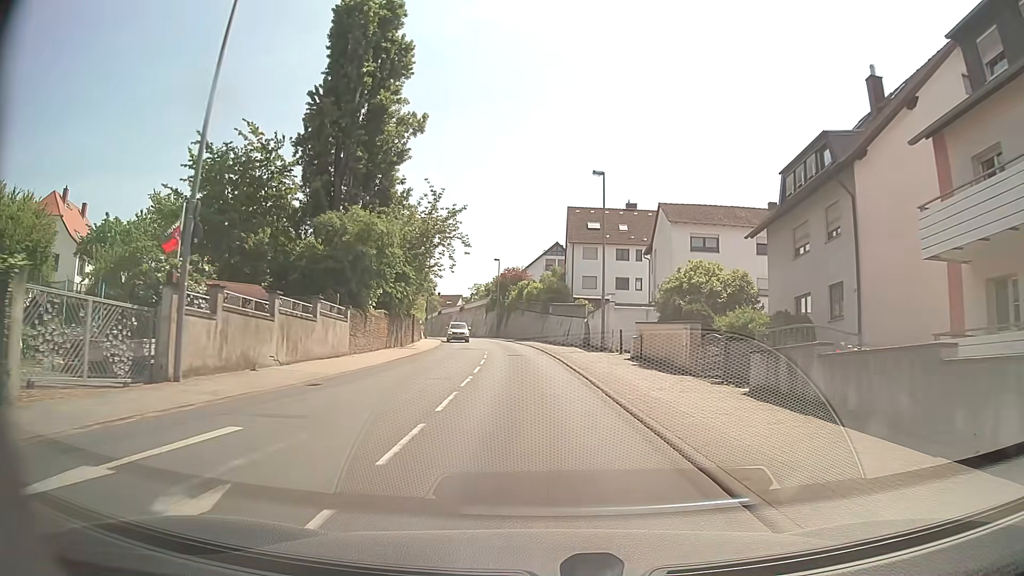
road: secondary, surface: asphalt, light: Day
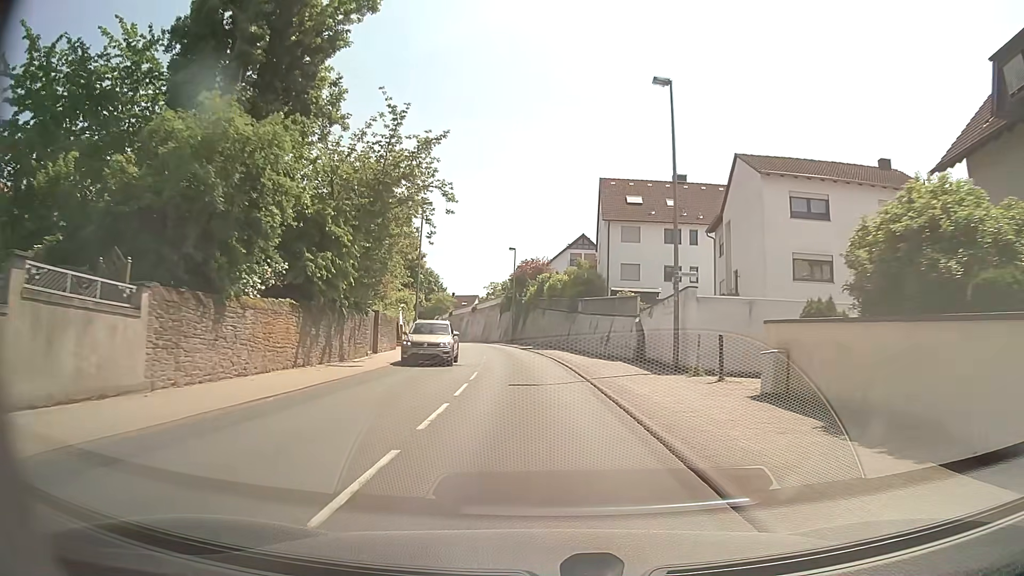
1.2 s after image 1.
(-0.3, +15.3) m; -2°
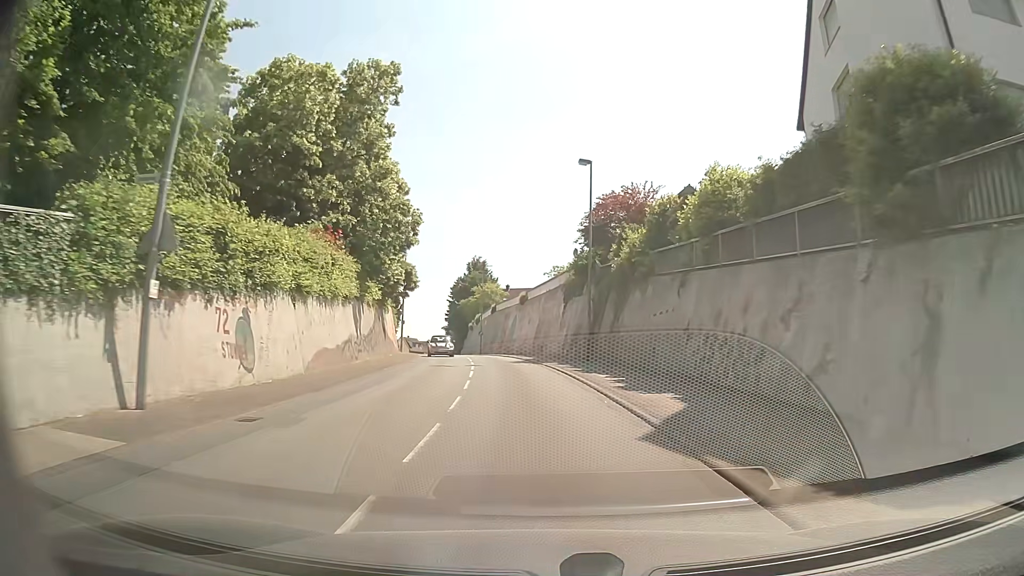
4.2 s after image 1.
(-1.7, +38.6) m; -5°
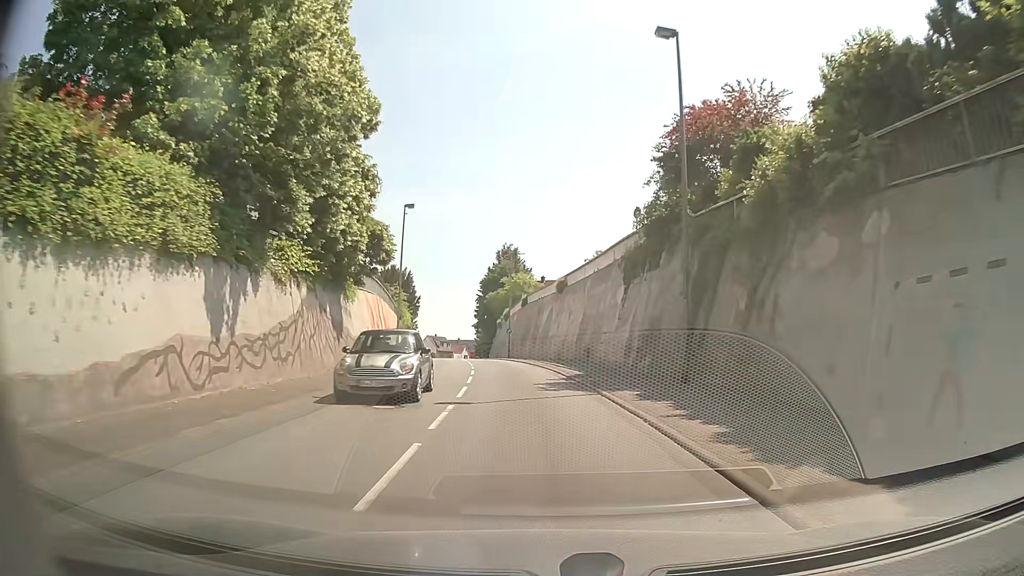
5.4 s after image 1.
(-0.6, +15.5) m; -4°
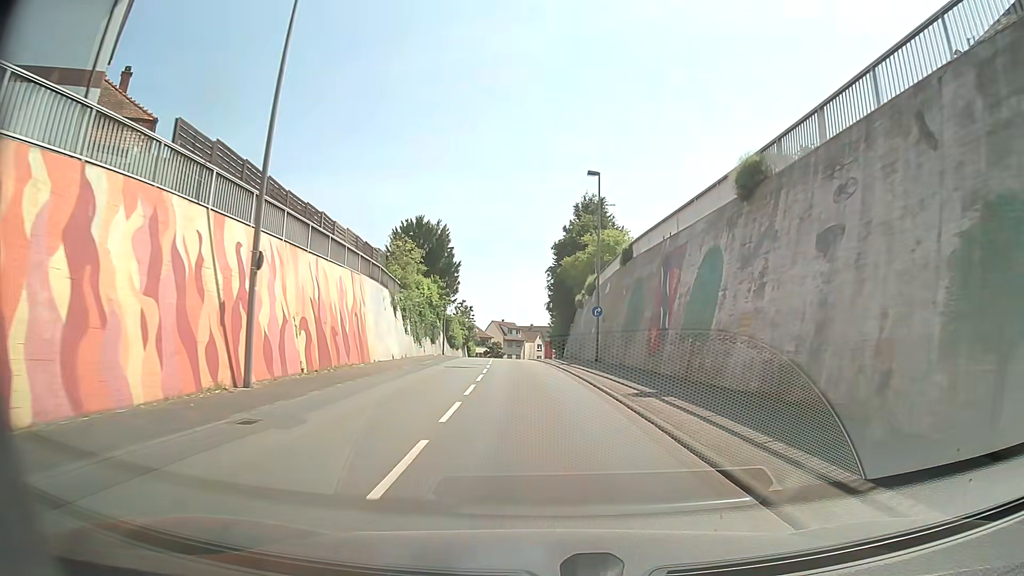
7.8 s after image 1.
(-1.6, +31.3) m; -6°
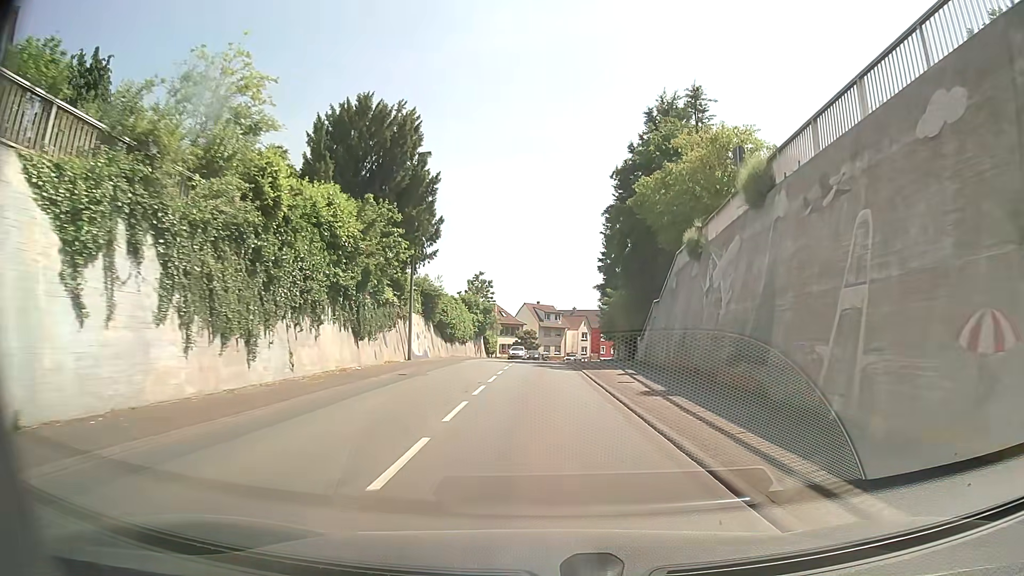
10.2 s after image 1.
(-1.1, +31.7) m; -3°
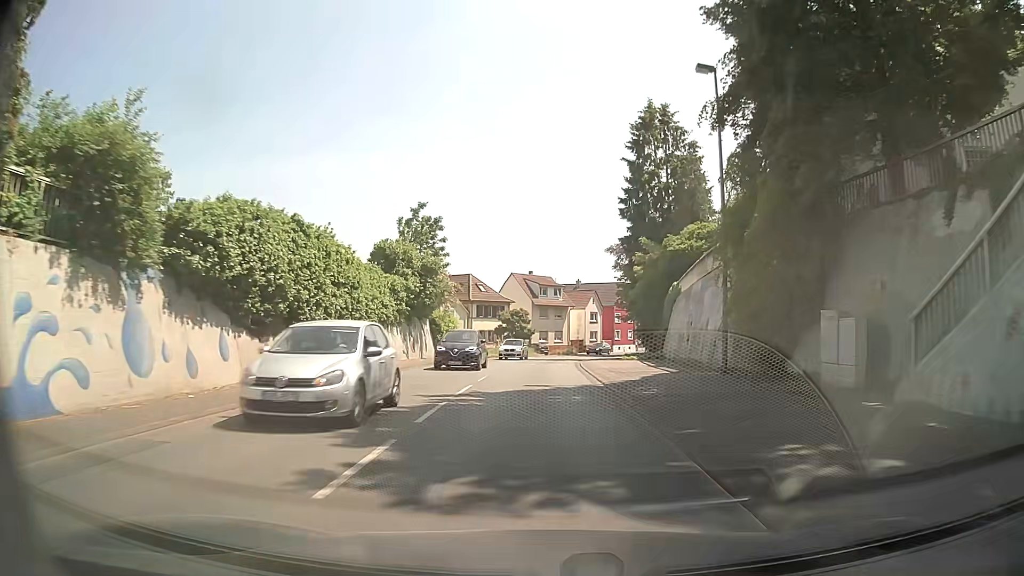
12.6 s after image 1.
(+0.1, +31.9) m; 0°
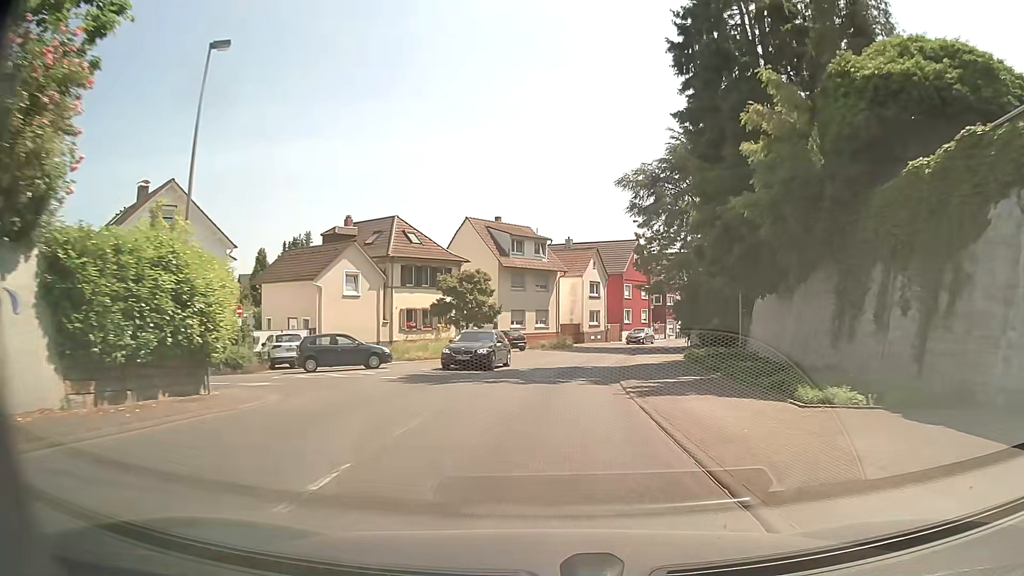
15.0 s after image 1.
(+0.2, +32.0) m; +2°
(0, +10) (+1, +20) (+2, +30) (+4, +40) (+6, +49) (+10, +59) (+15, +67) (+20, +76) (+25, +85) (+30, +93) m
